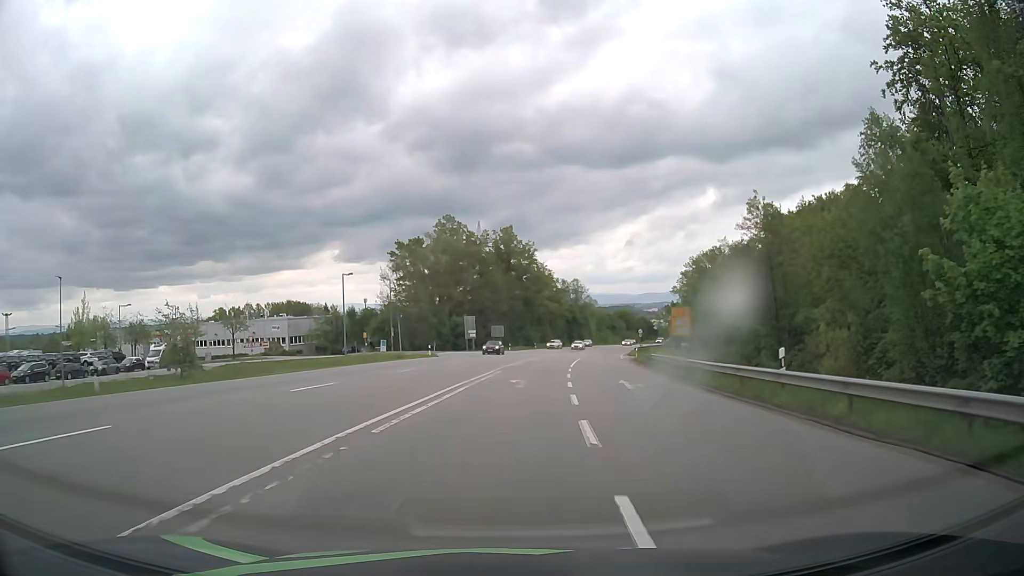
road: secondary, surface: asphalt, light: Day
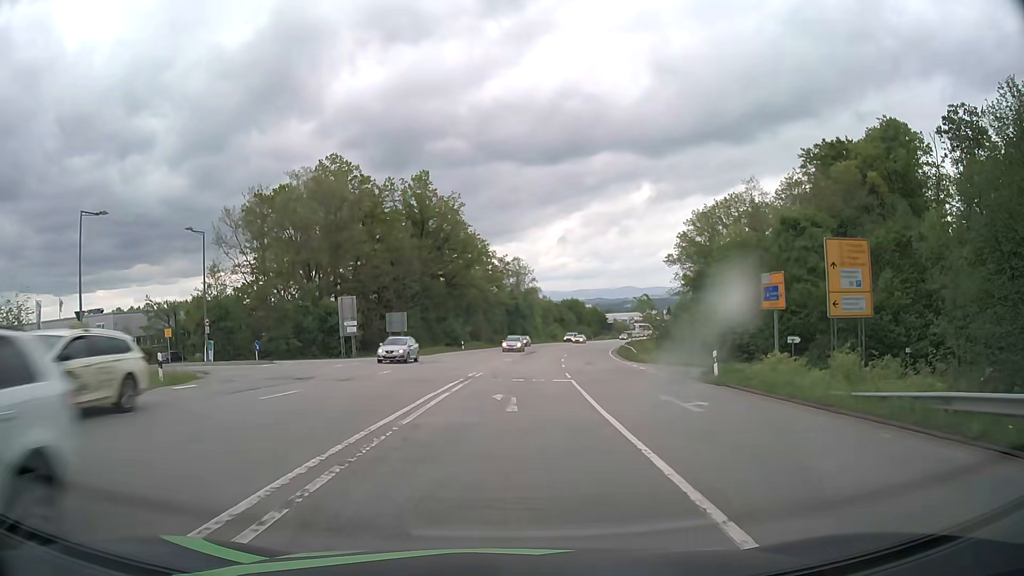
(+1.9, +38.2) m; +6°
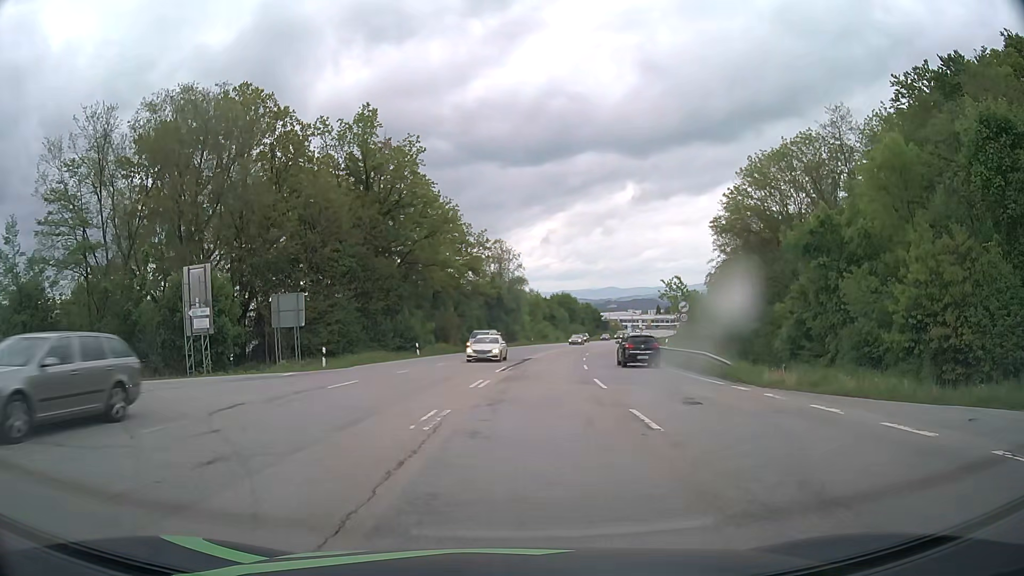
(0.0, +23.4) m; 0°
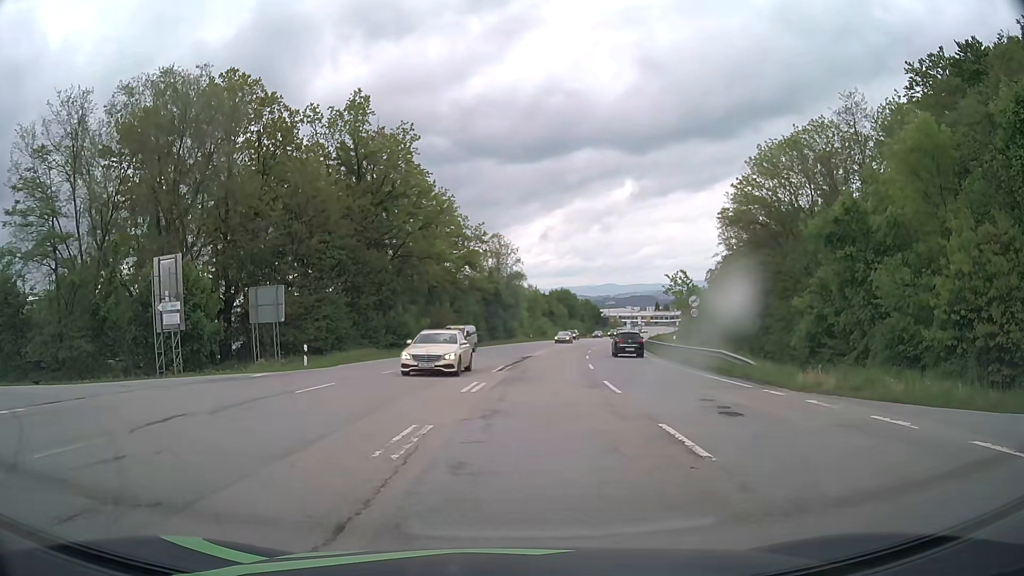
(0.0, +2.5) m; +1°
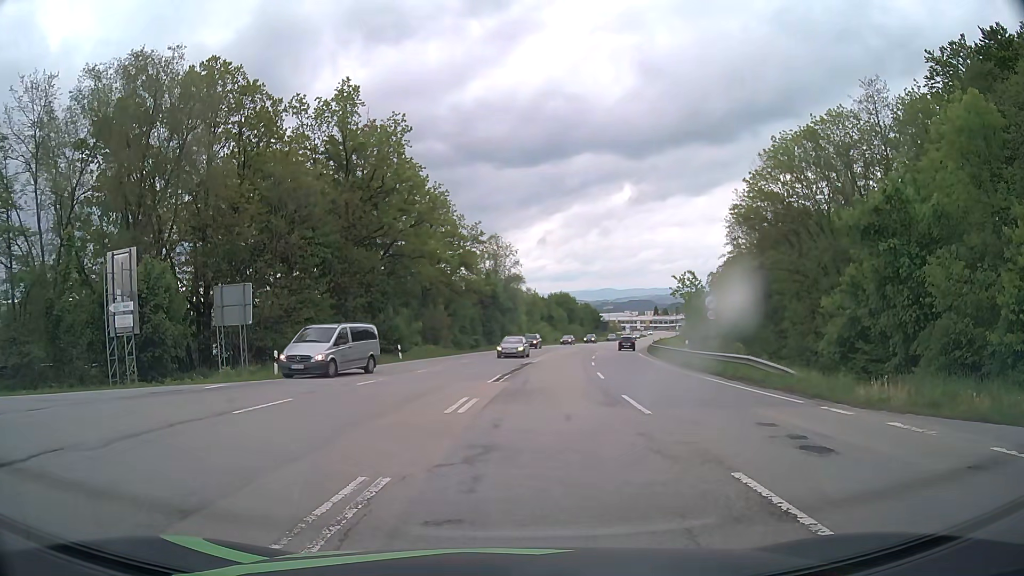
(0.0, +3.2) m; -1°
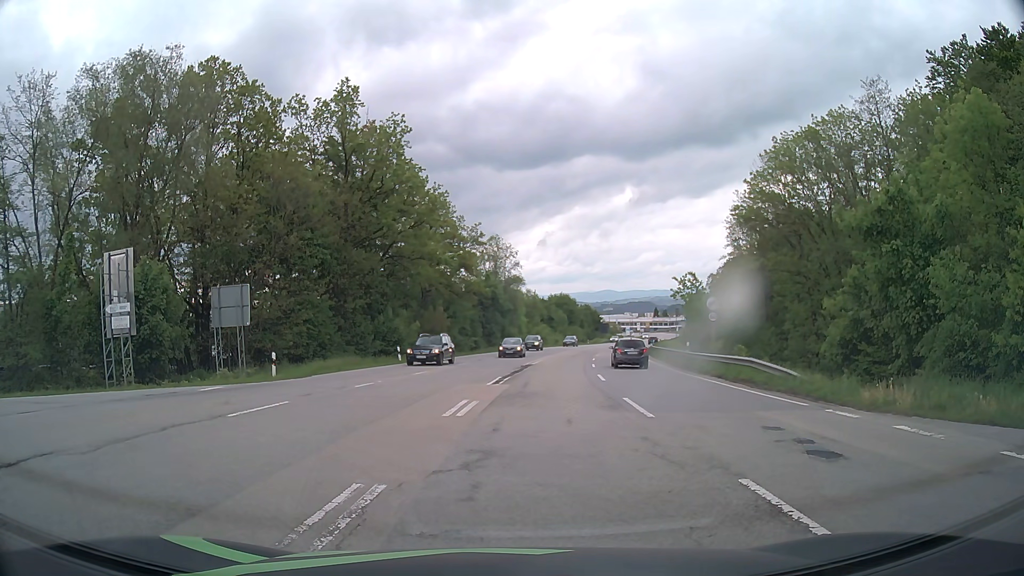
(0.0, +0.3) m; 0°
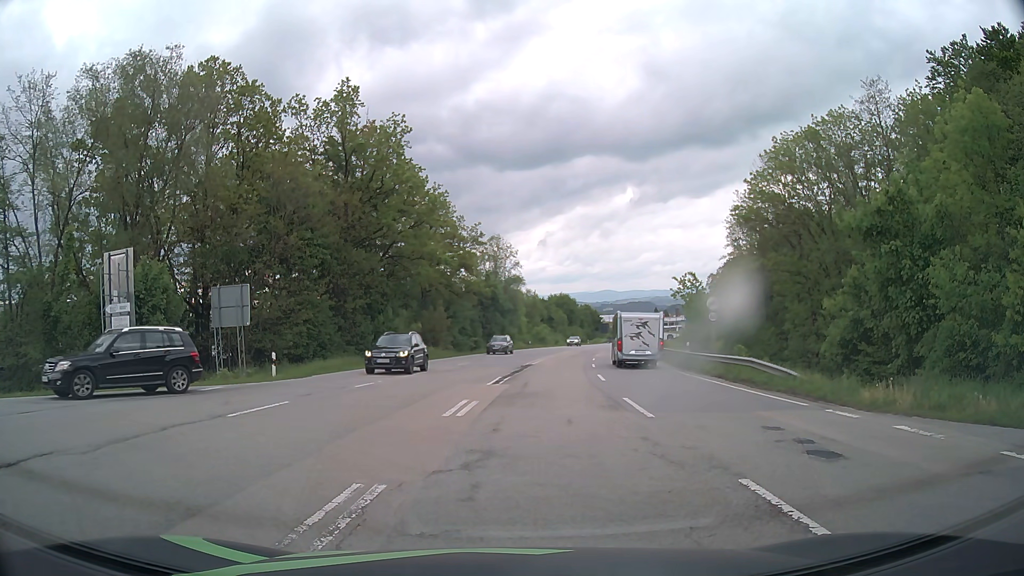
(0.0, 0.0) m; 0°
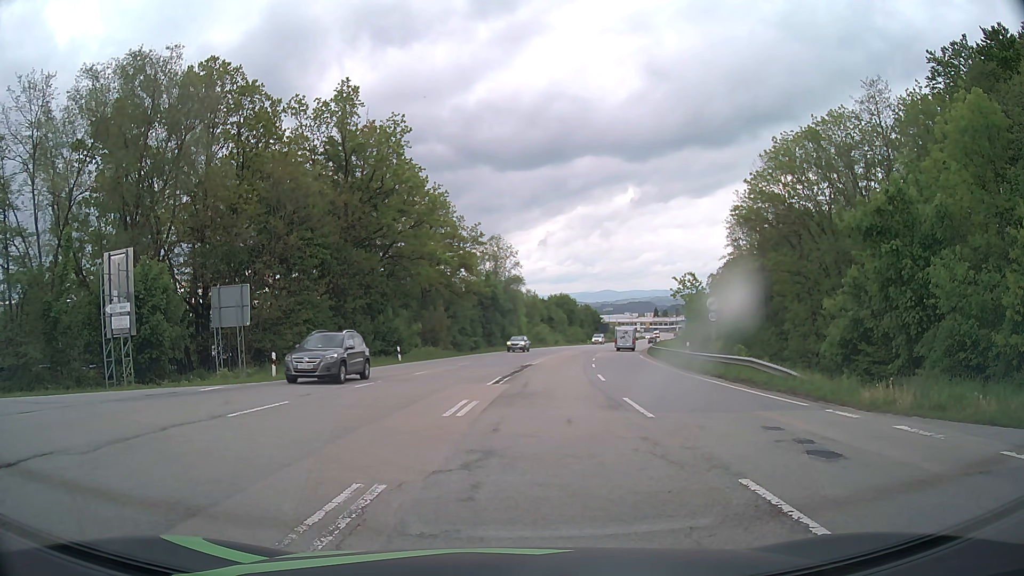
(0.0, 0.0) m; 0°
(-4, +9) (-13, +11) (-23, +12) (-33, +13) (-43, +14) (-53, +16) (-63, +17) (-73, +19) (-82, +21) (-92, +23) m
